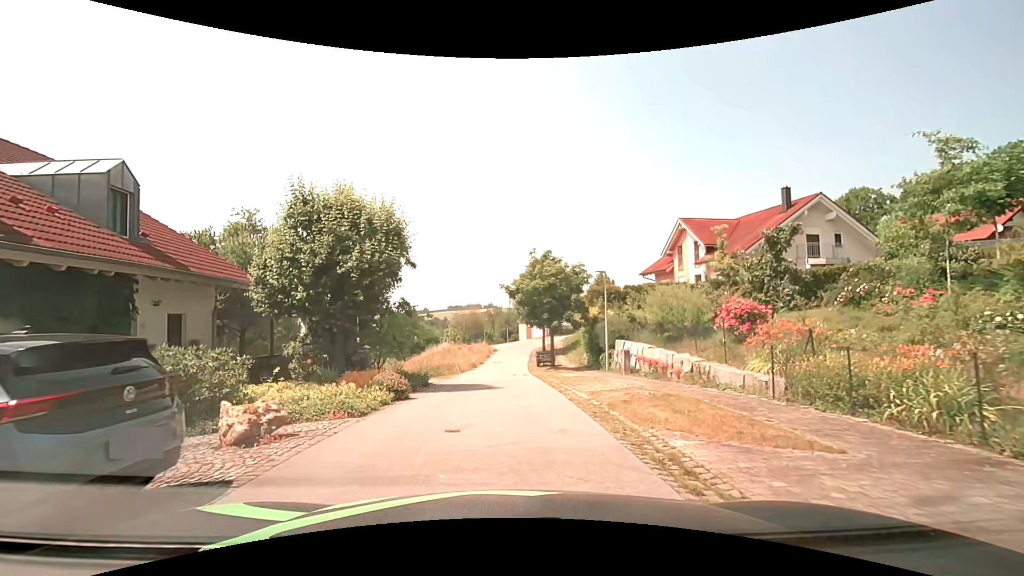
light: Day
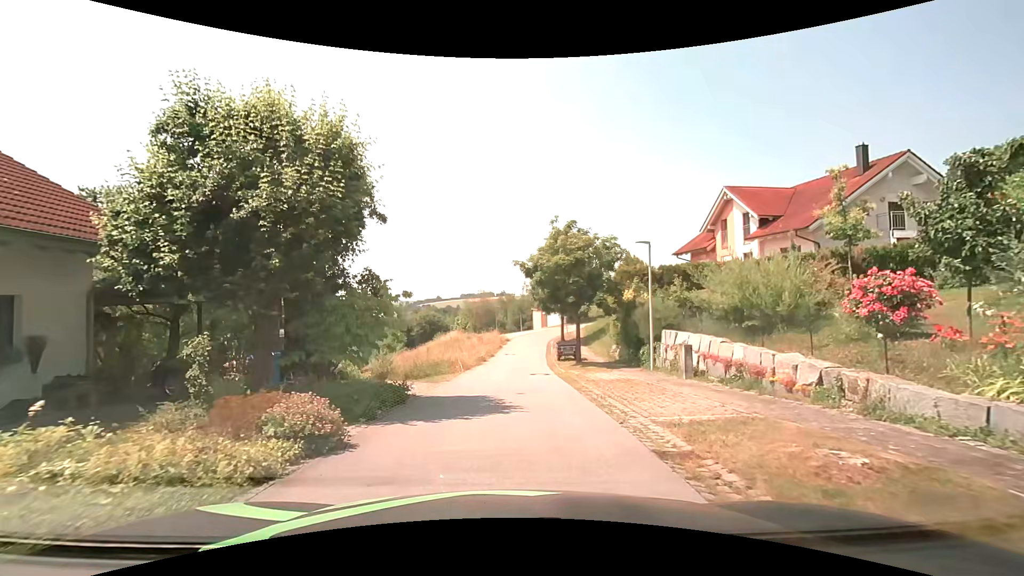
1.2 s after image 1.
(-0.1, +5.7) m; -1°
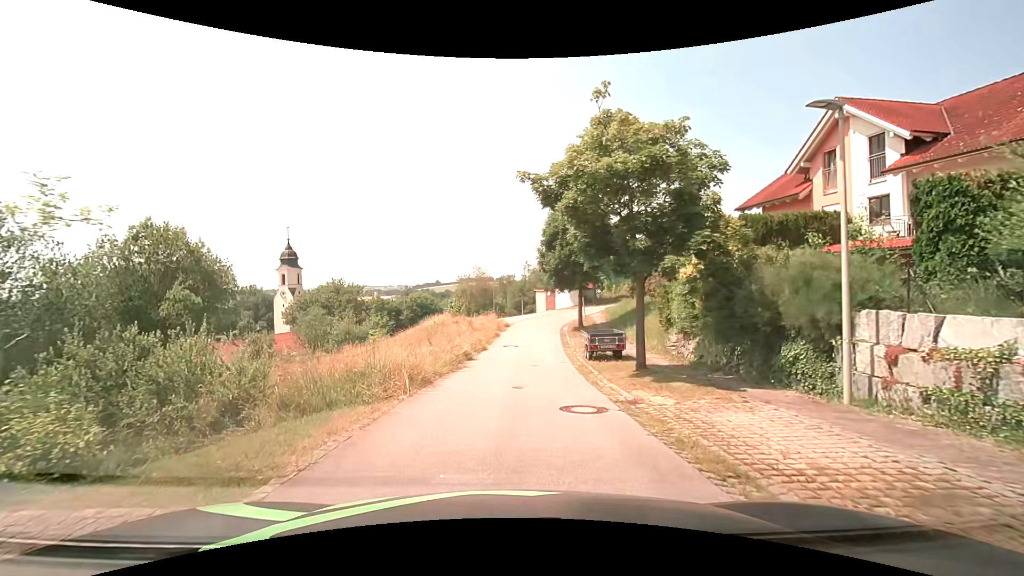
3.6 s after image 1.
(0.0, +11.6) m; -1°
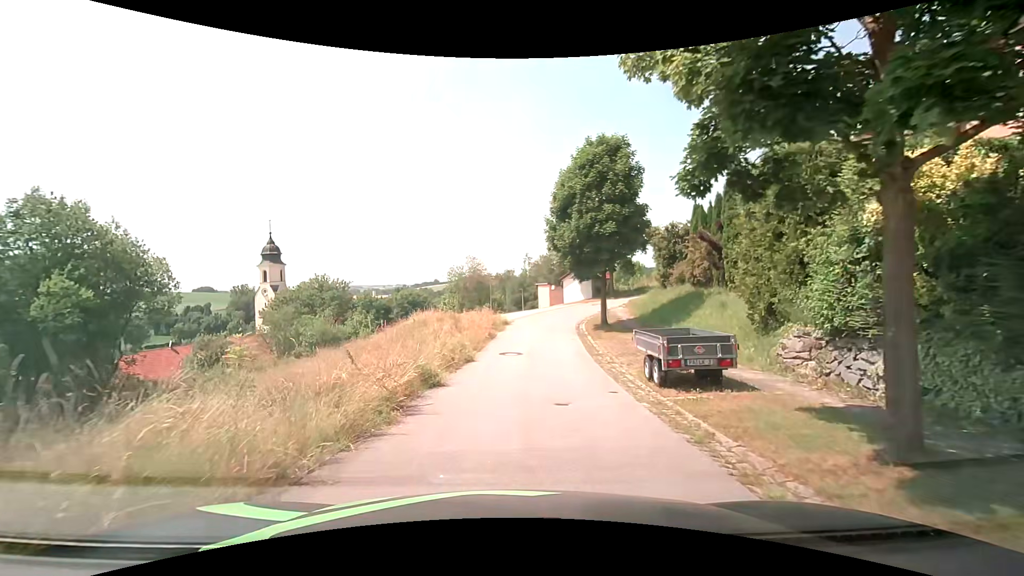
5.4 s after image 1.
(+0.2, +8.7) m; +1°
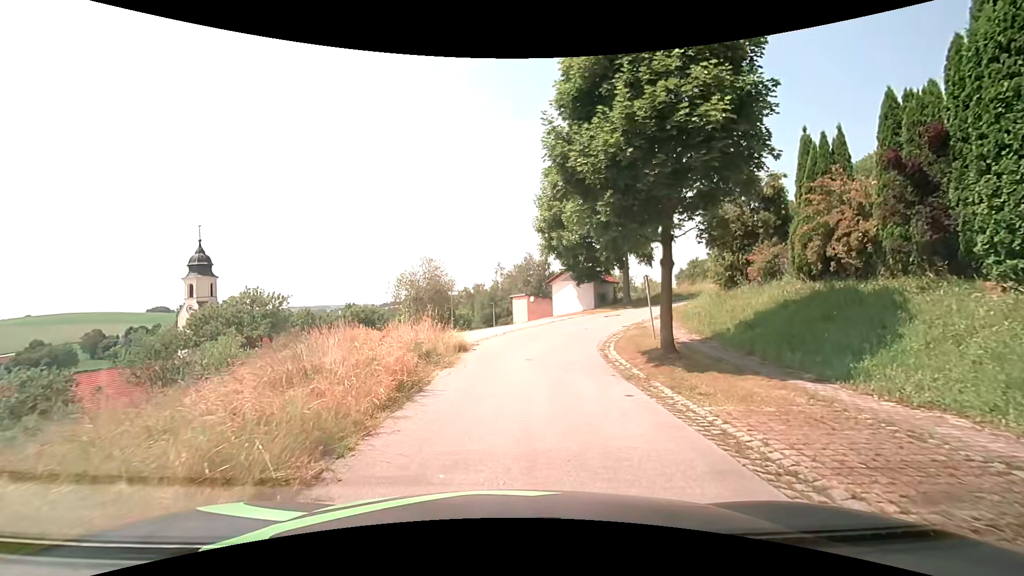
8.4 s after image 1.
(+0.3, +13.8) m; +4°
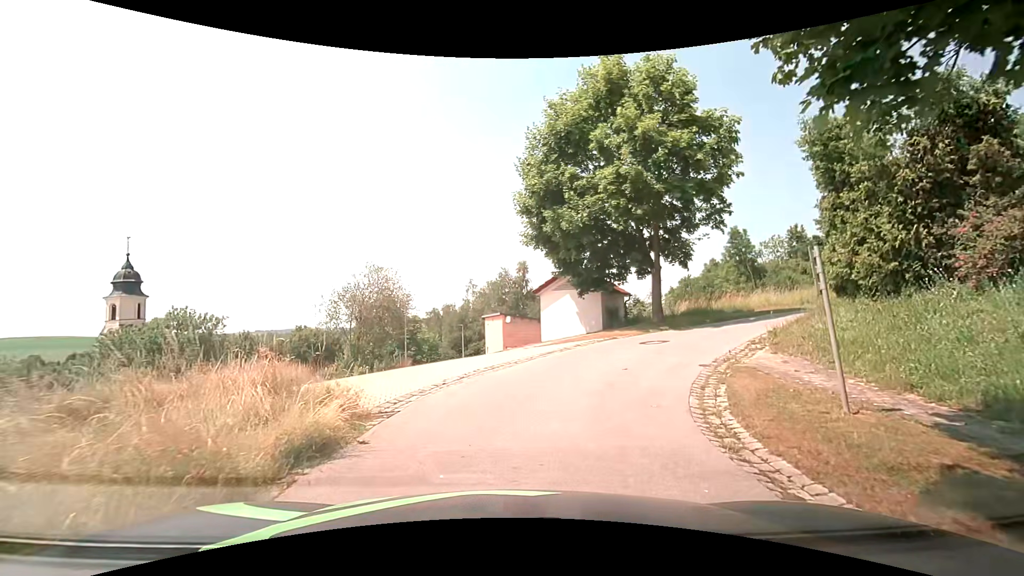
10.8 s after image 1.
(+0.1, +9.8) m; +2°
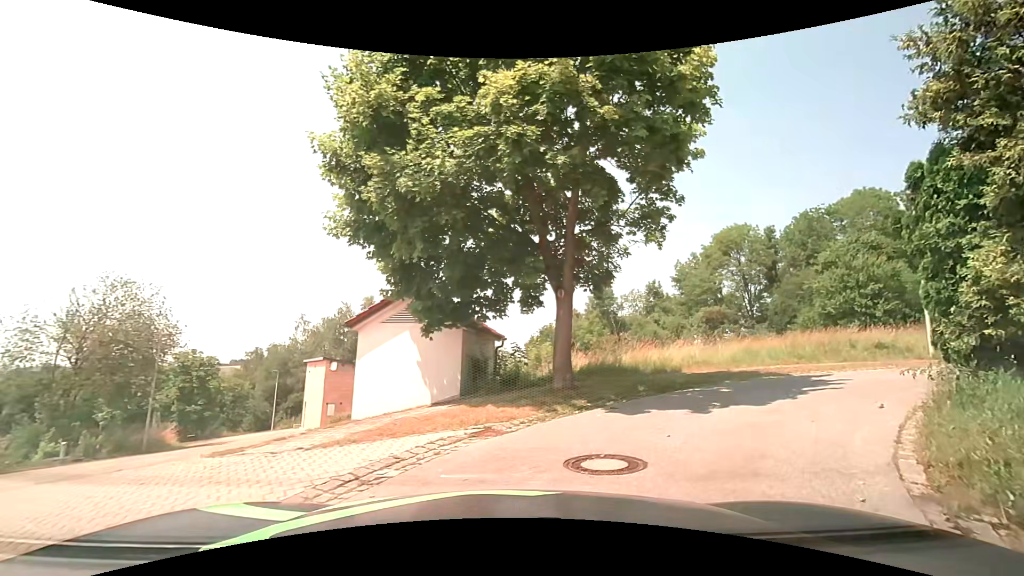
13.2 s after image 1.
(+0.9, +8.8) m; +16°
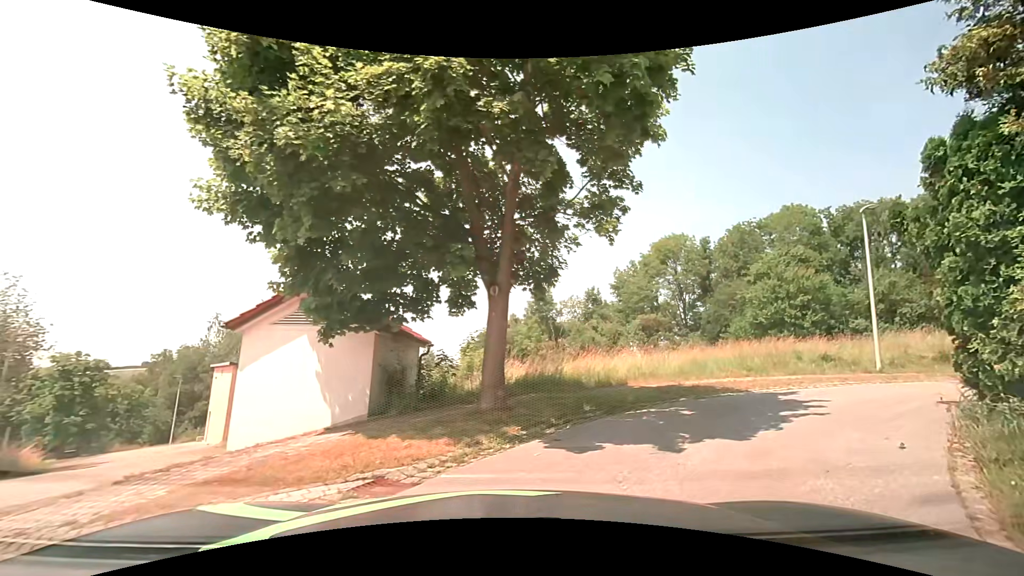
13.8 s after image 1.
(+0.1, +2.0) m; +8°
